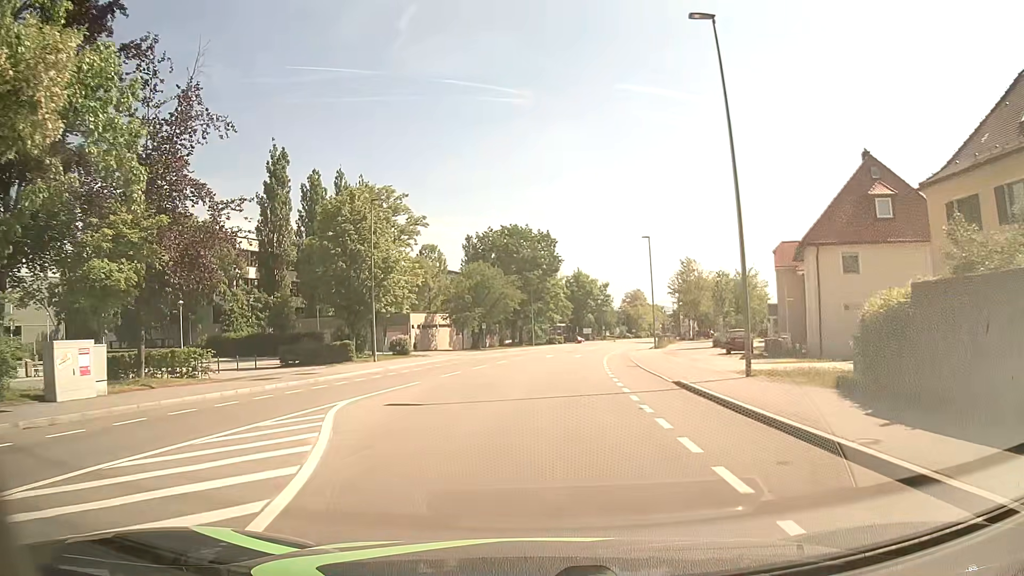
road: tertiary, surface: asphalt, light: Day
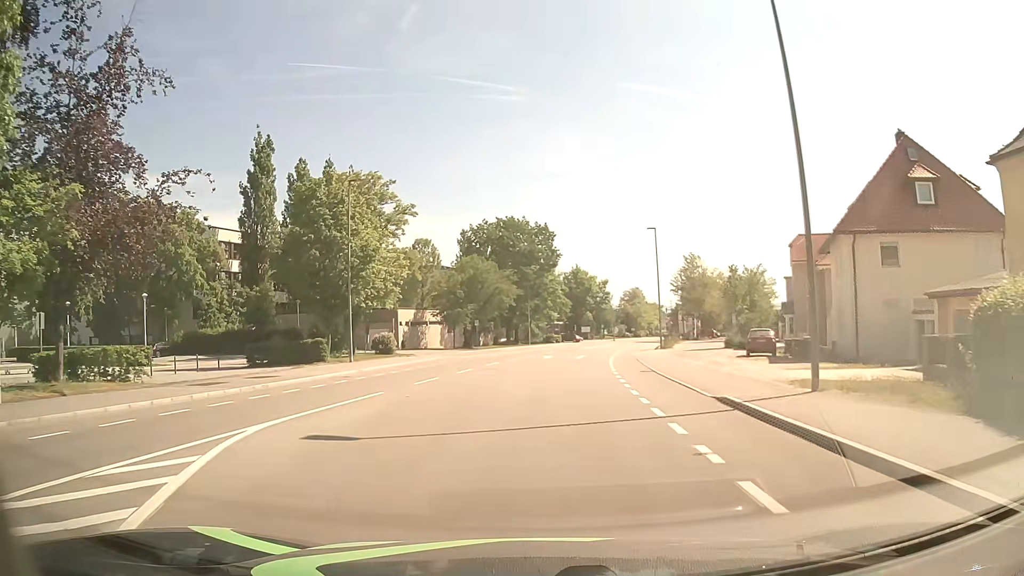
(0.0, +4.7) m; -1°
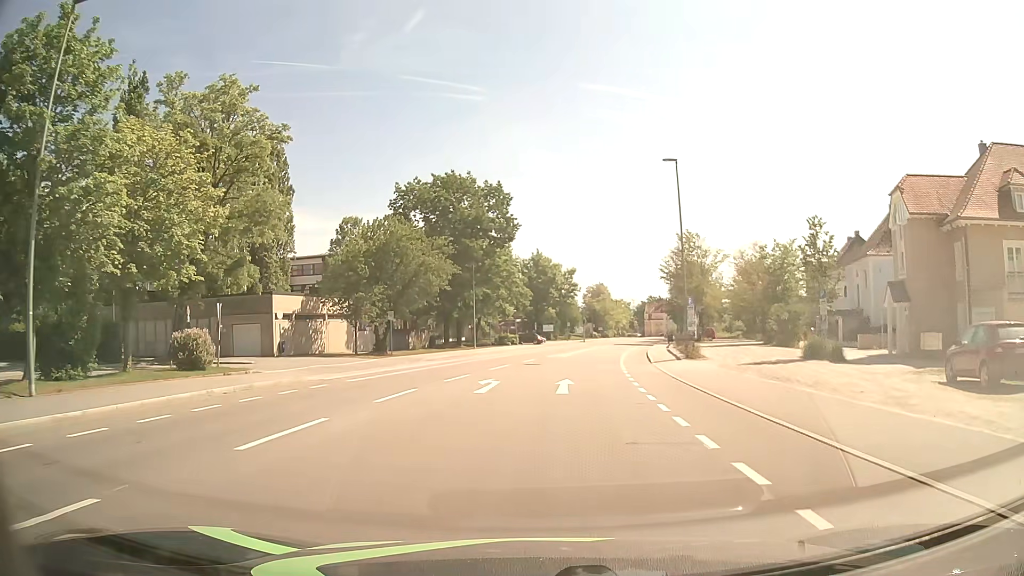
(+1.0, +23.3) m; +4°
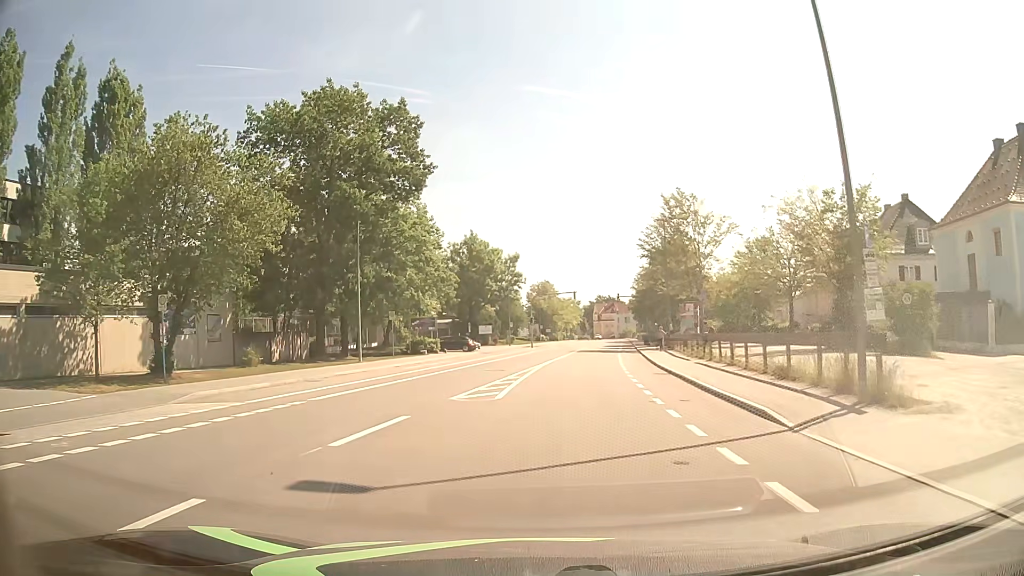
(+1.0, +23.4) m; +5°
(0, +10) (+1, +20) (+2, +30) (+3, +40) (+4, +50) (+6, +60) (+7, +70) (+8, +80) (+9, +89) (+11, +99) m
